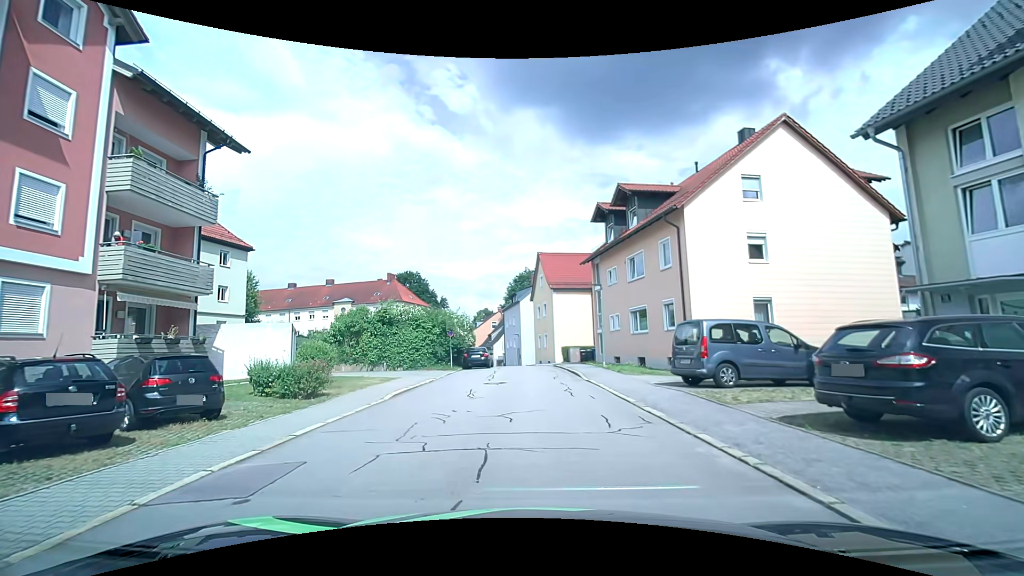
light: Day
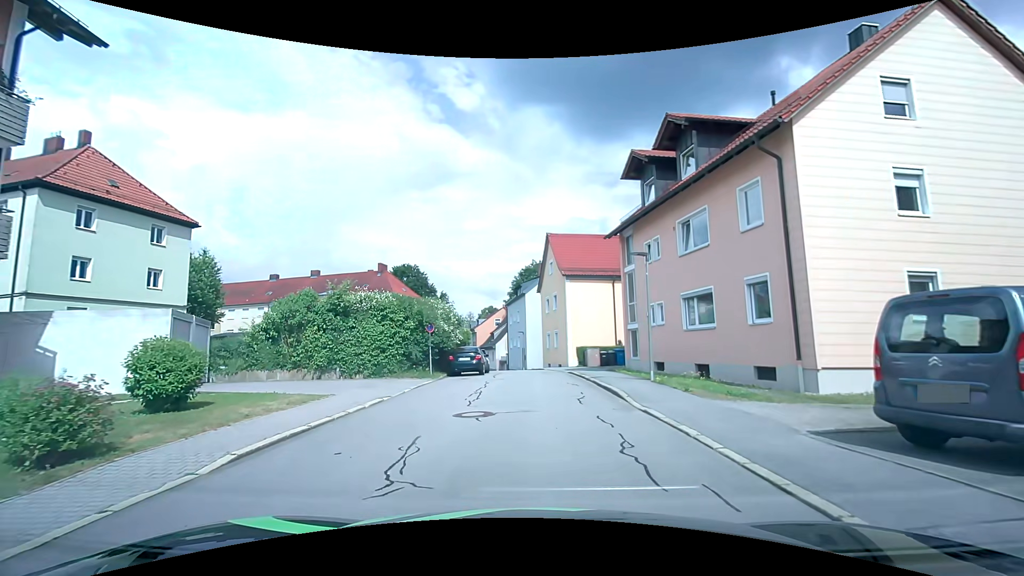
(-0.1, +8.2) m; 0°
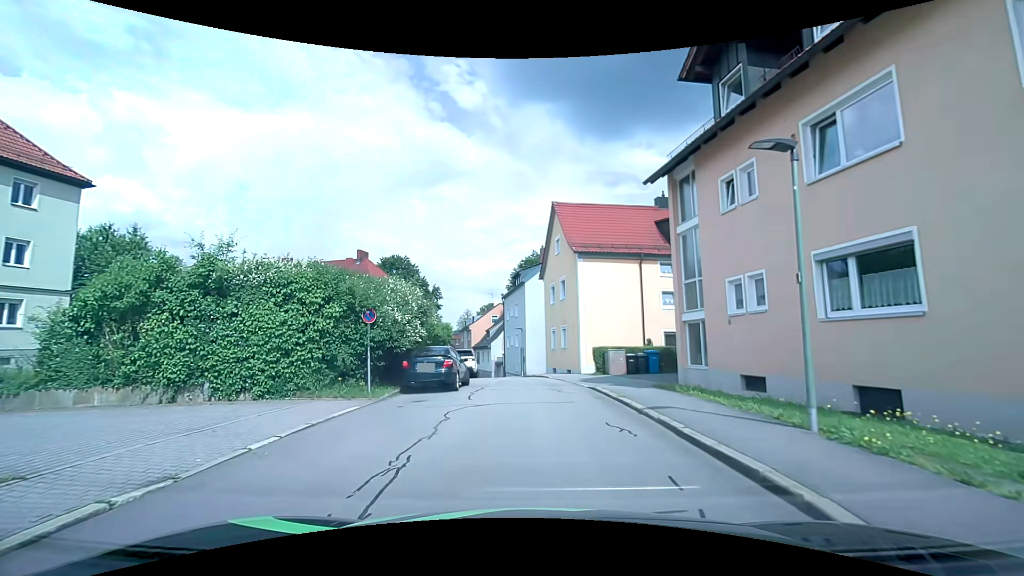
(-0.1, +8.7) m; 0°
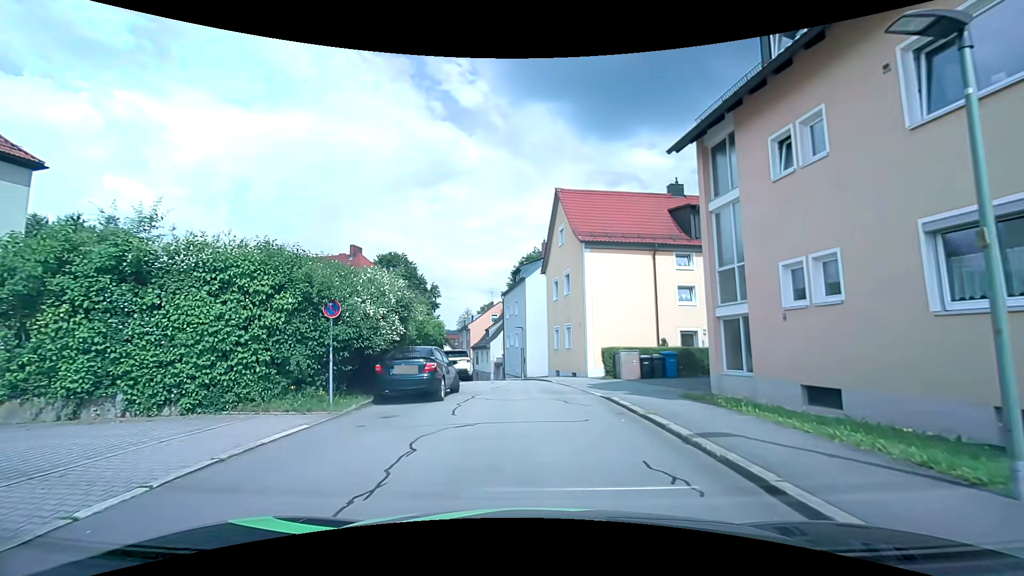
(0.0, +2.7) m; 0°
(0, +10) (-1, +20) (-2, +30) (-4, +40) (-6, +49) (-8, +59) (-11, +69) (-15, +78) (-19, +87) (-23, +97) m
